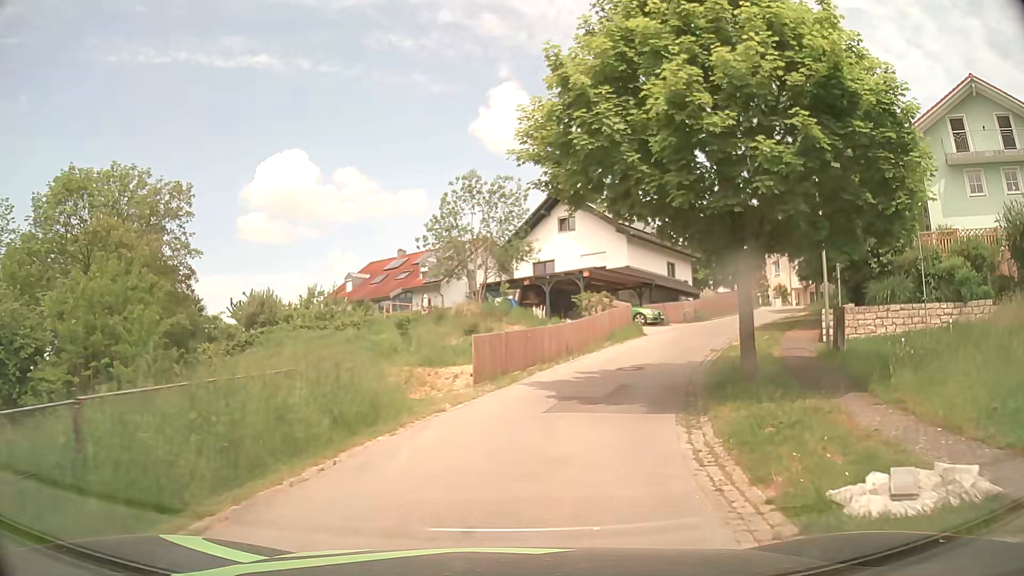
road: residential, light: Day
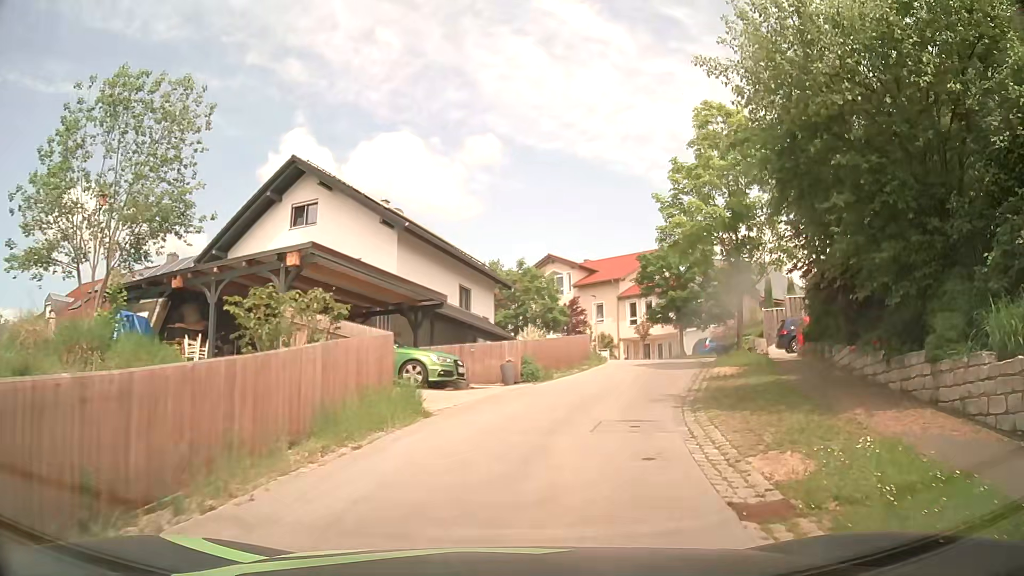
(+2.9, +17.6) m; +20°
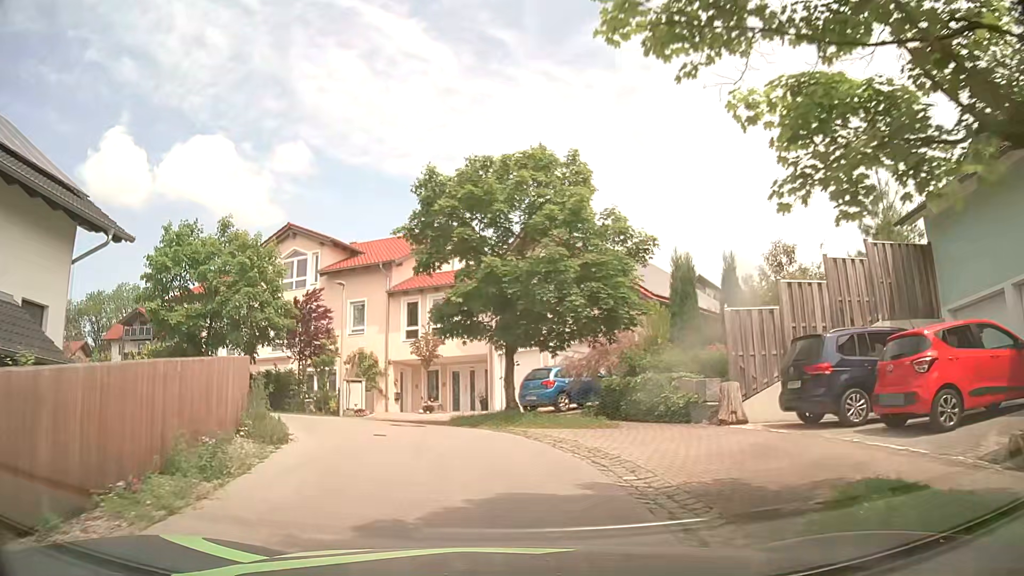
(+4.2, +20.7) m; +18°
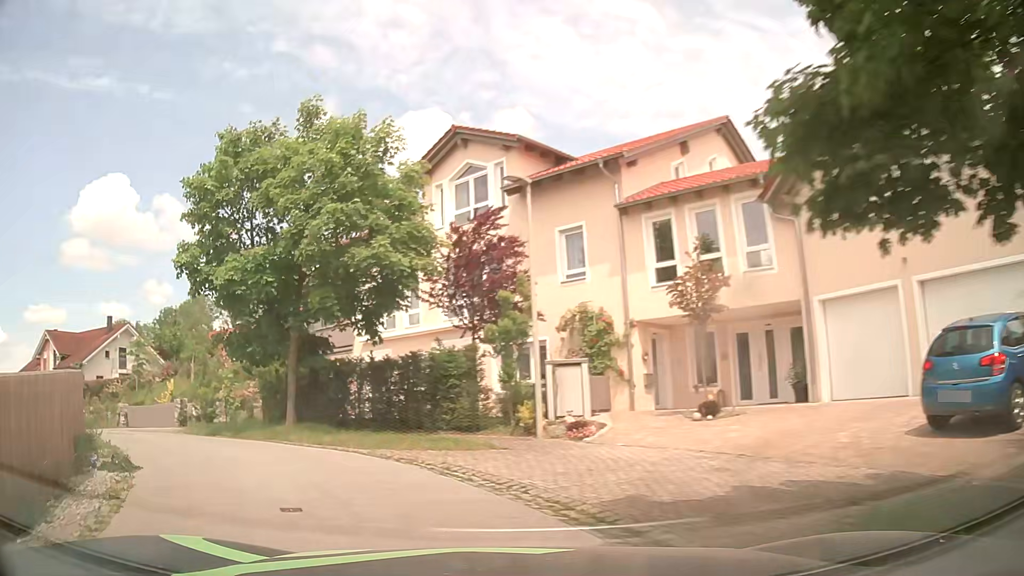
(-1.4, +13.0) m; -20°
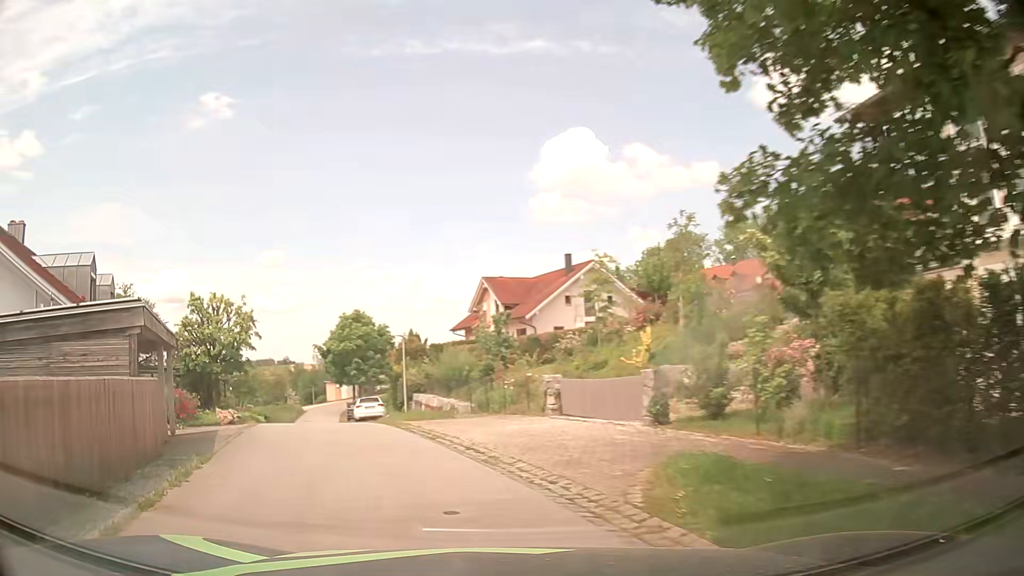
(-4.8, +12.4) m; -42°
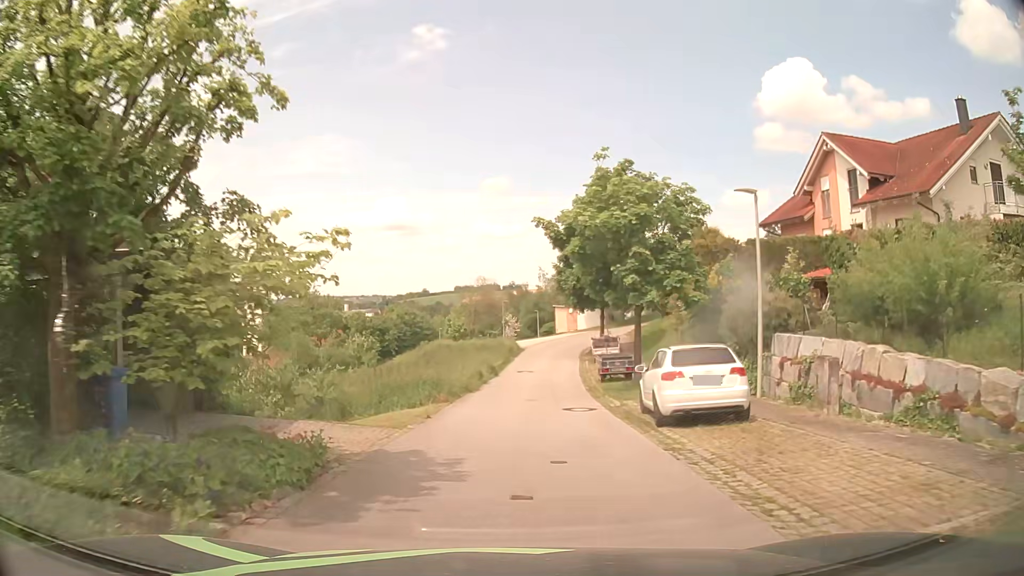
(-6.5, +24.2) m; -20°
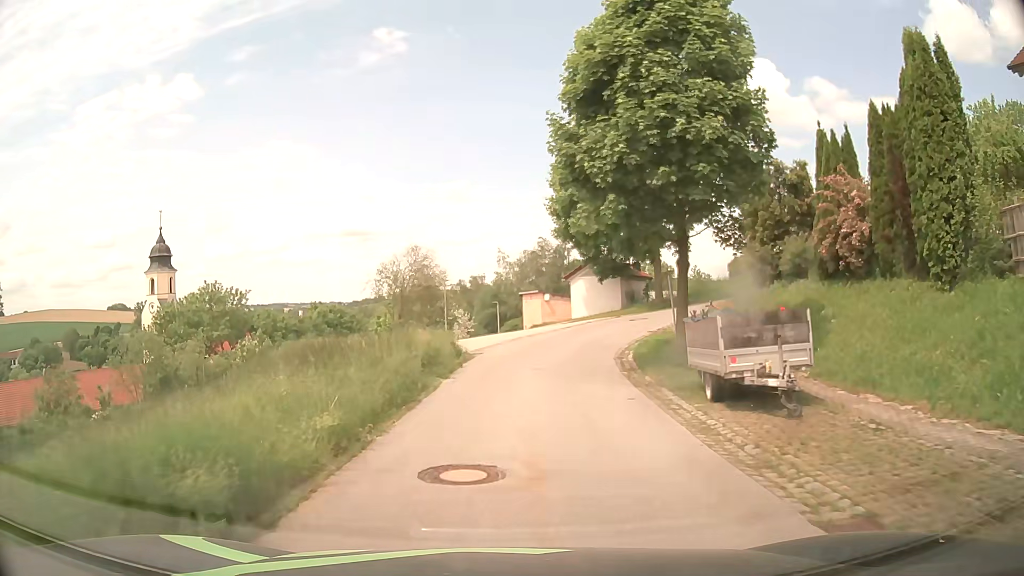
(+0.8, +26.8) m; +5°
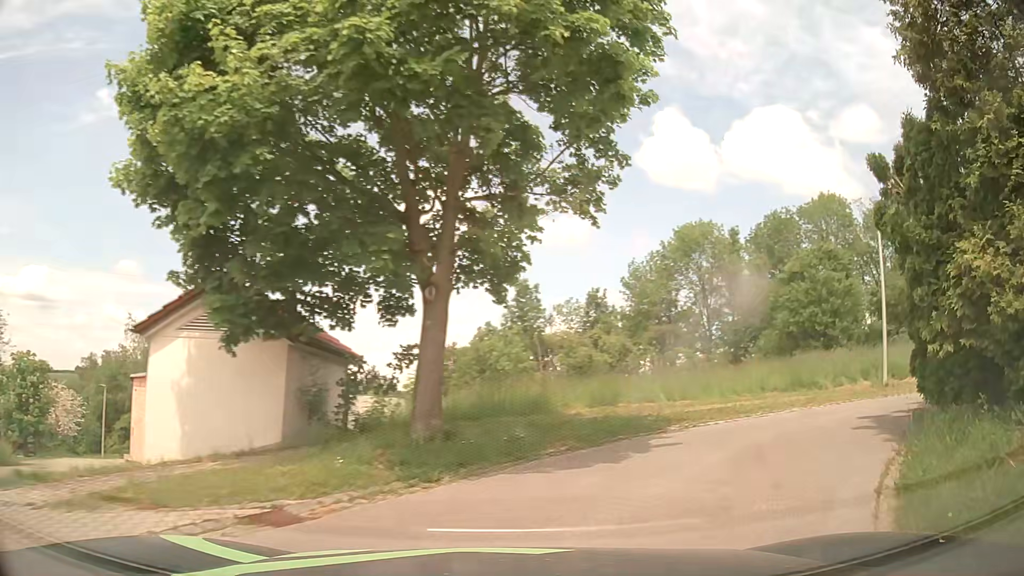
(+2.2, +22.8) m; +27°
